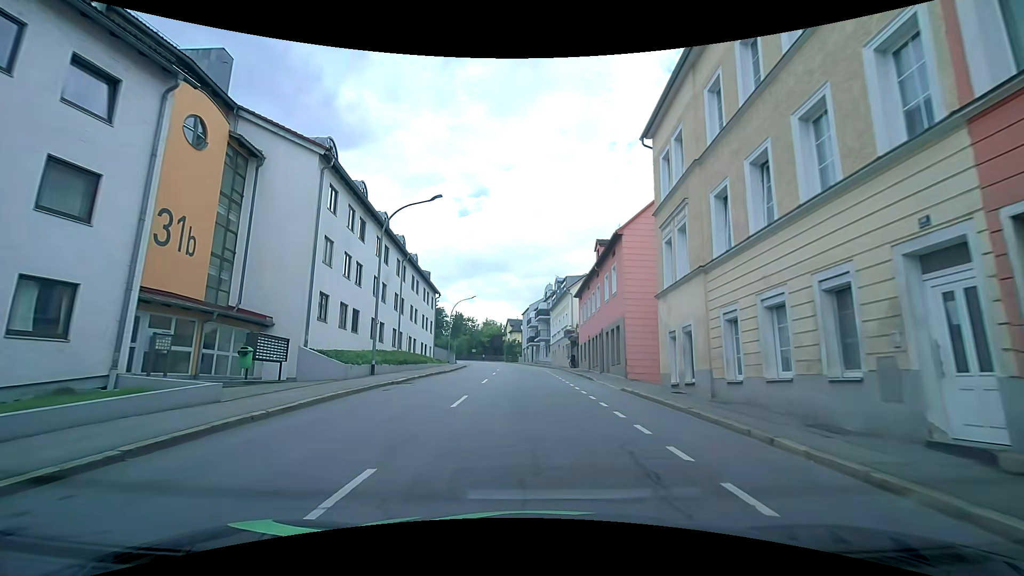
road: tertiary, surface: asphalt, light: Day
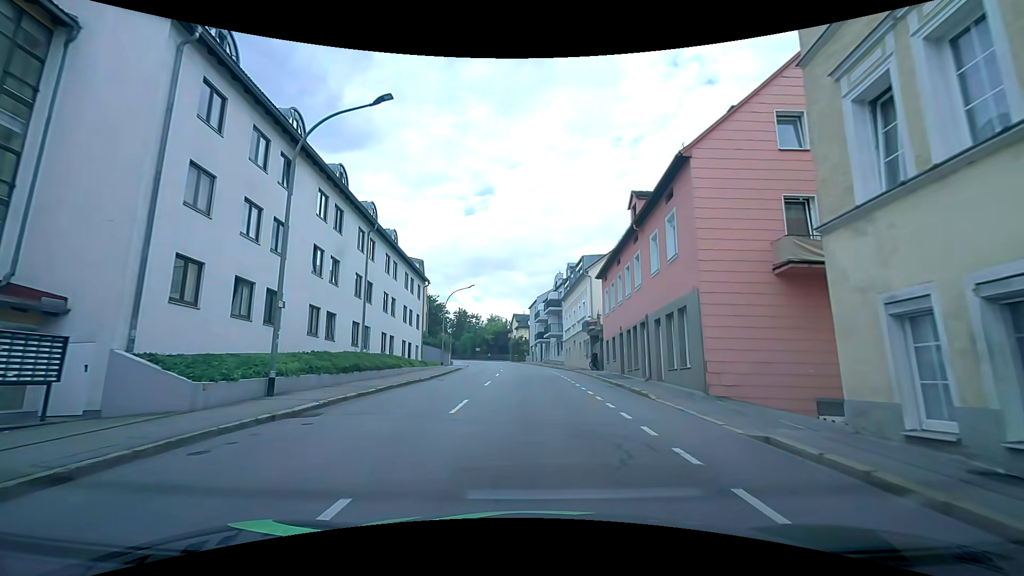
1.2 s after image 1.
(-0.1, +10.2) m; -1°
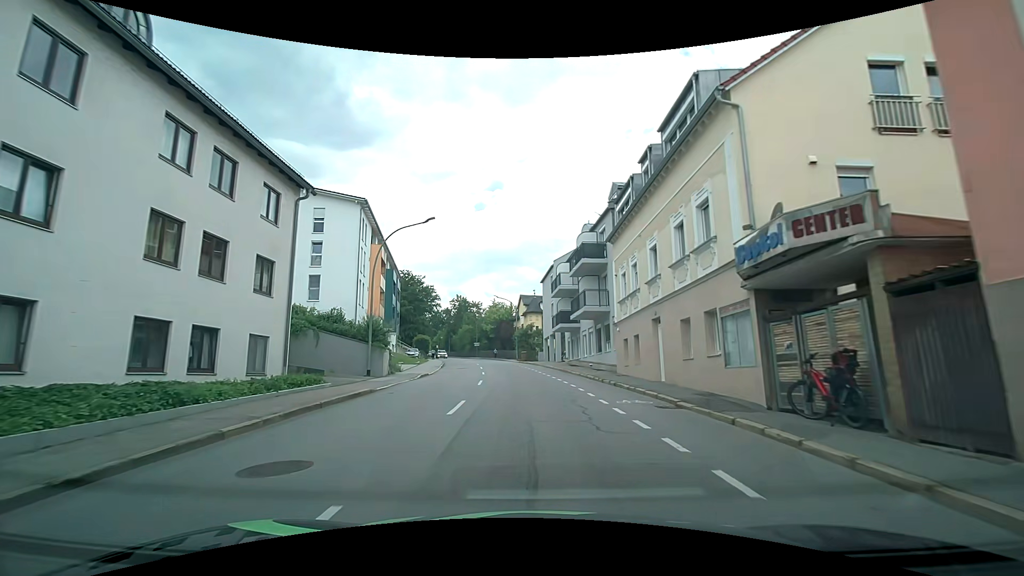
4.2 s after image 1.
(-0.4, +27.7) m; -2°
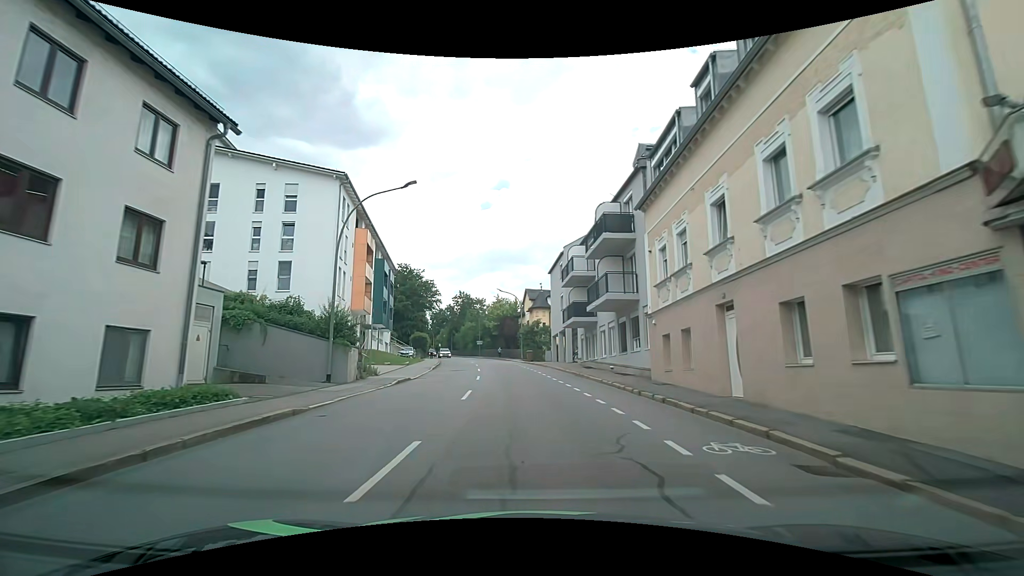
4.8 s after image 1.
(0.0, +6.2) m; -1°
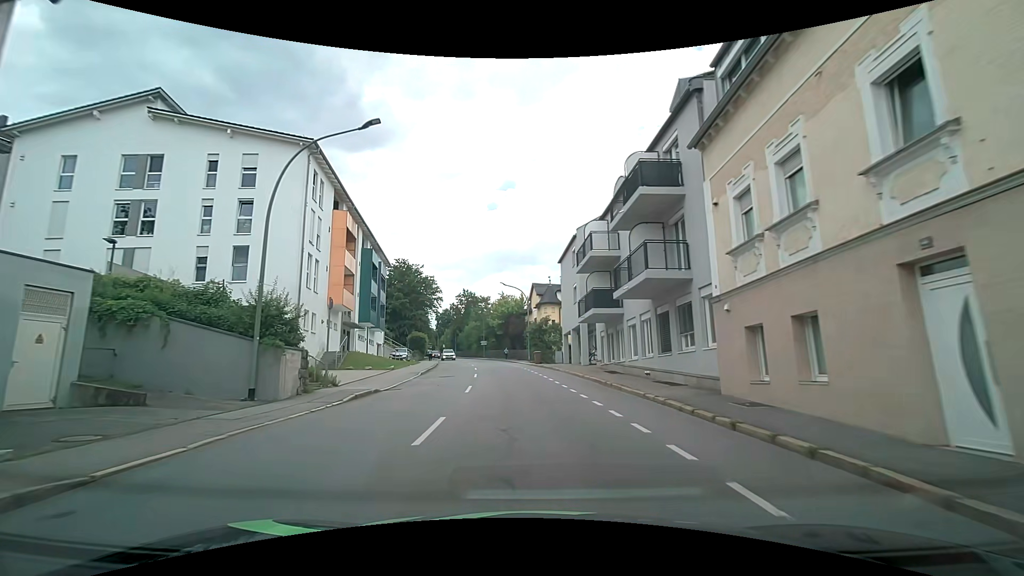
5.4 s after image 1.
(0.0, +6.4) m; -1°
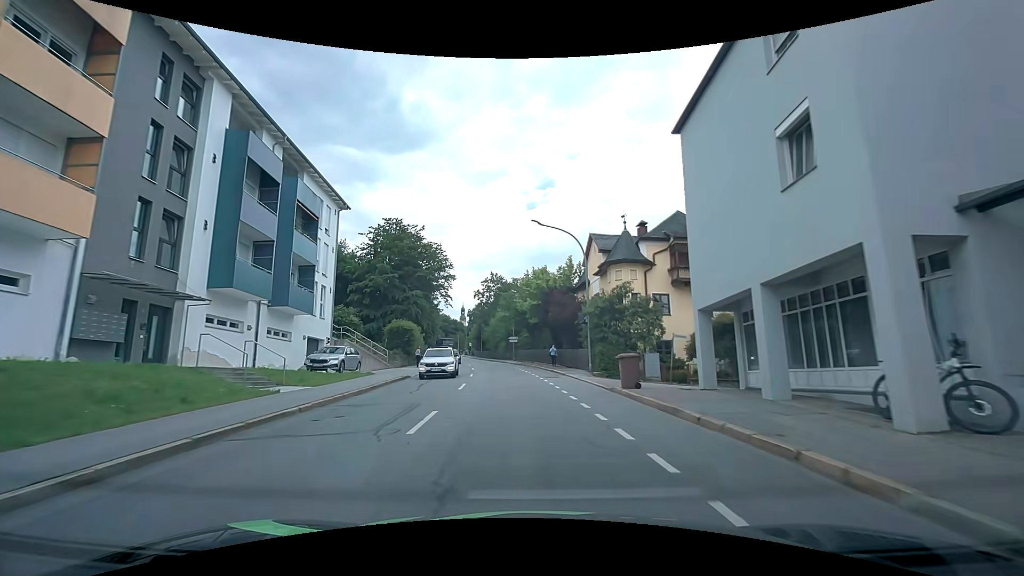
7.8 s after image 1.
(-0.9, +26.7) m; -4°
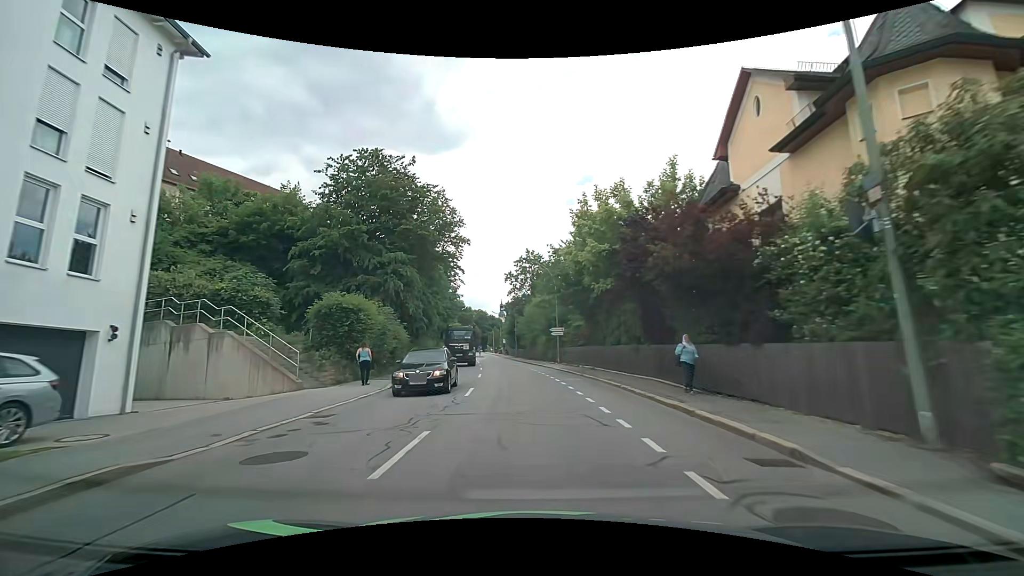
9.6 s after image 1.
(-0.8, +20.9) m; -4°
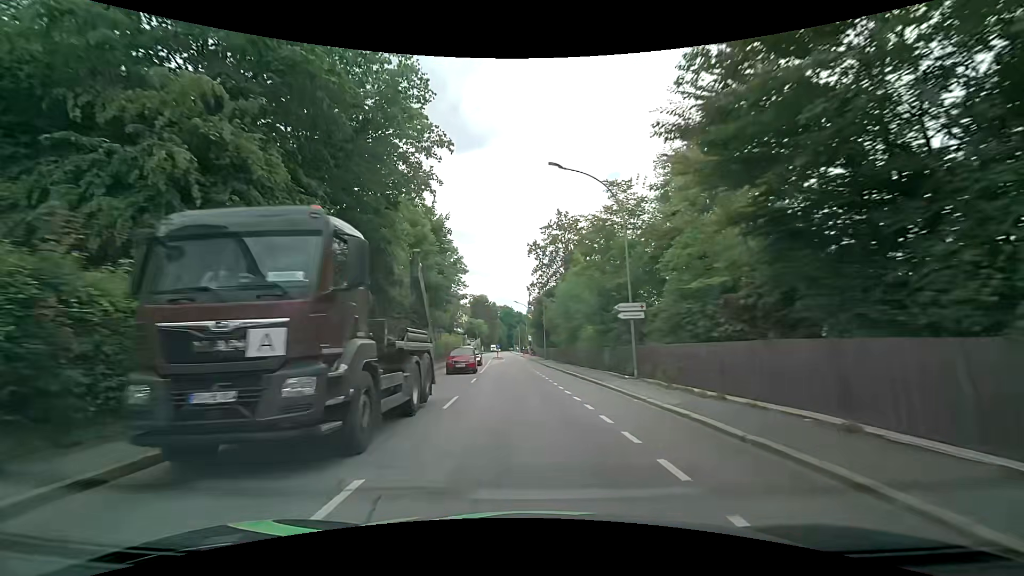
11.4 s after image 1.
(-0.7, +21.3) m; -4°
(0, +10) (0, +20) (-1, +30) (-1, +40) (-2, +50) (-2, +60) (-2, +70) (-3, +80) (-4, +90) (-5, +100) m
